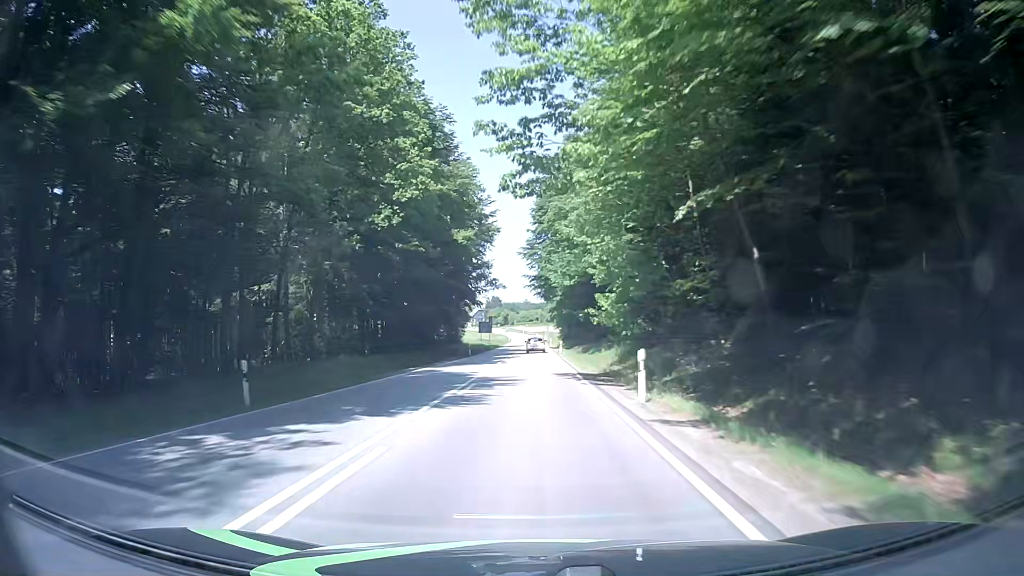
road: secondary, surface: asphalt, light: Day
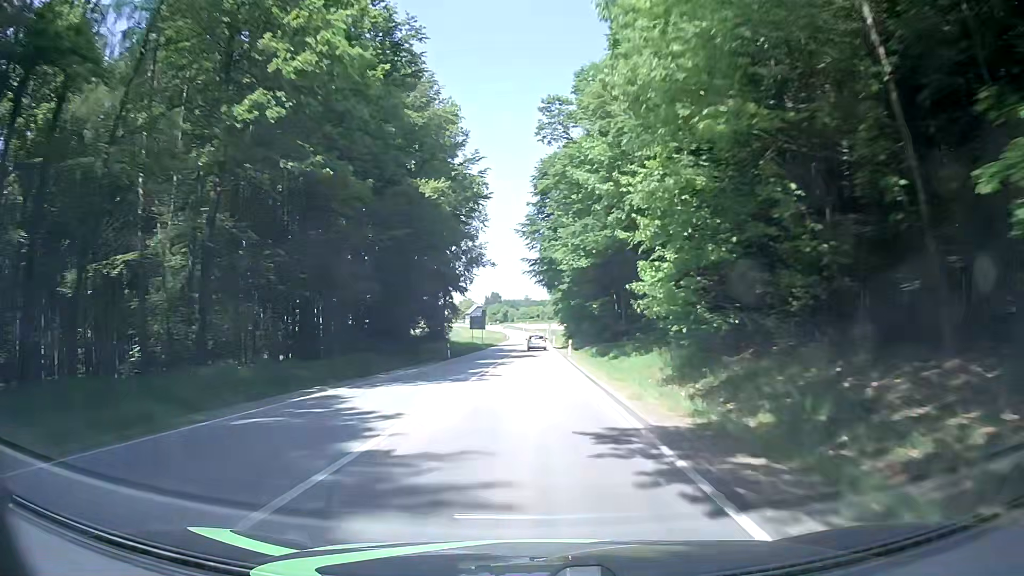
(+0.1, +16.0) m; 0°
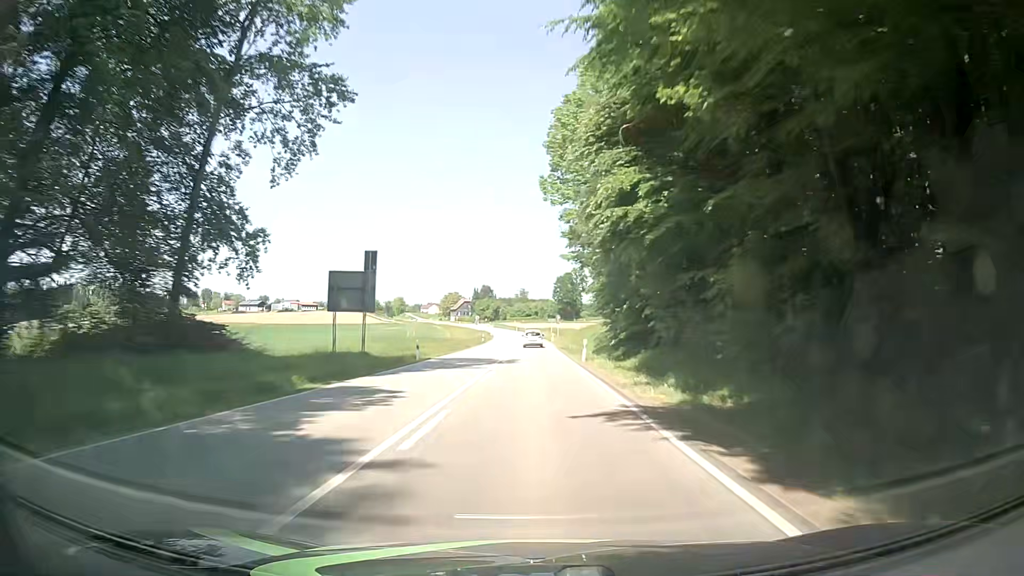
(+0.4, +64.1) m; +1°
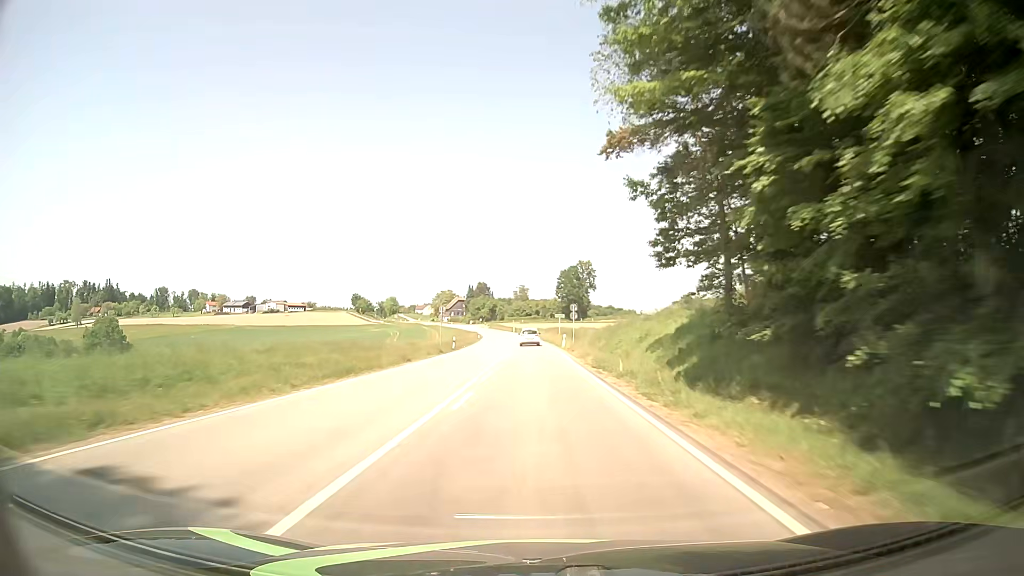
(-0.1, +31.9) m; 0°
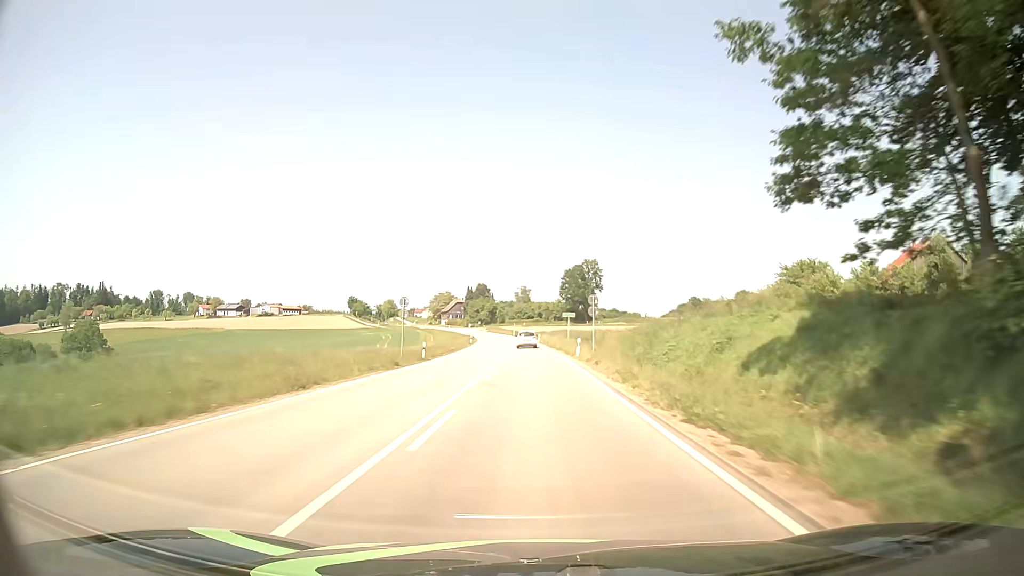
(-0.1, +15.9) m; 0°
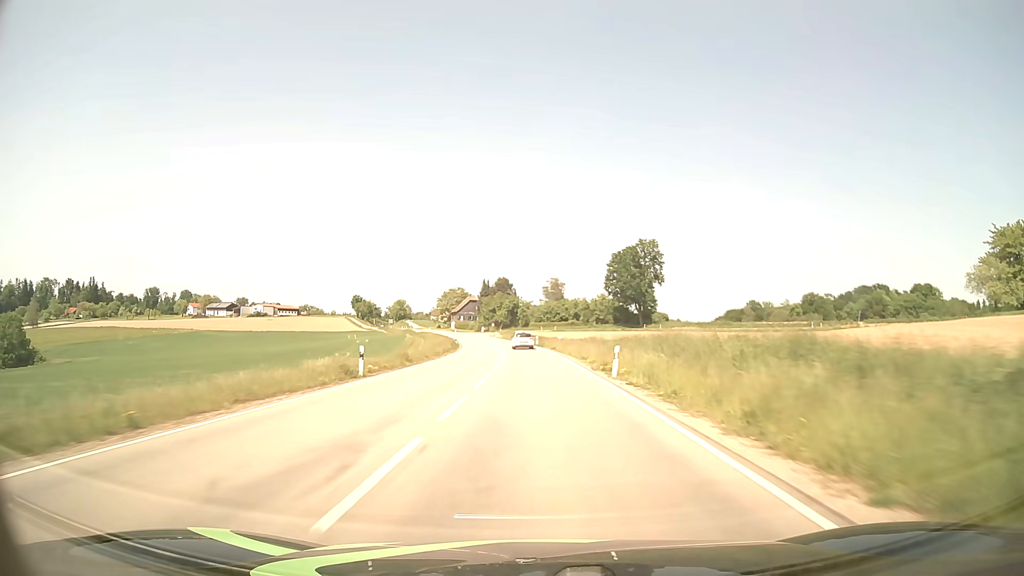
(-1.3, +63.3) m; -3°
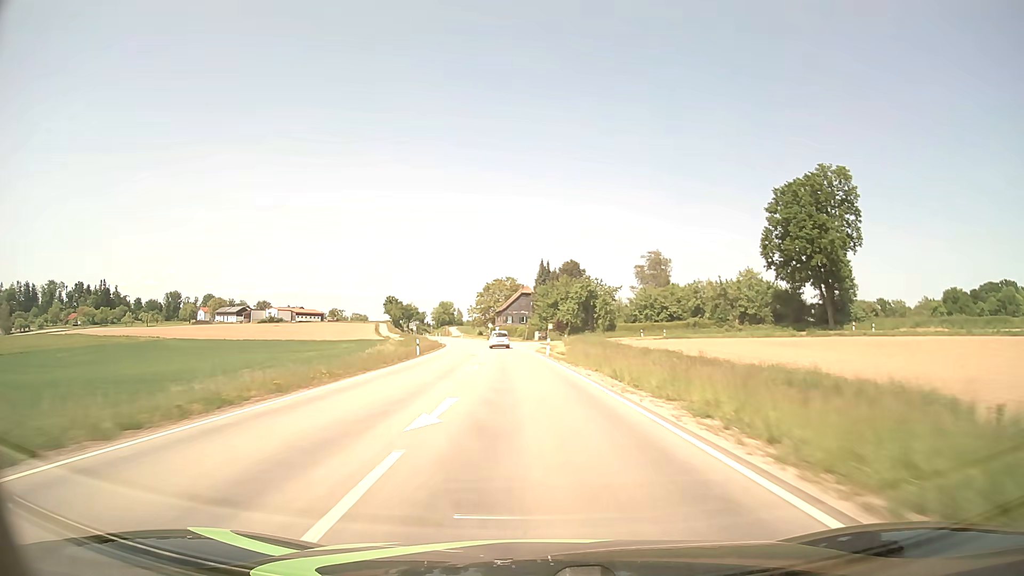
(-3.2, +78.8) m; -6°
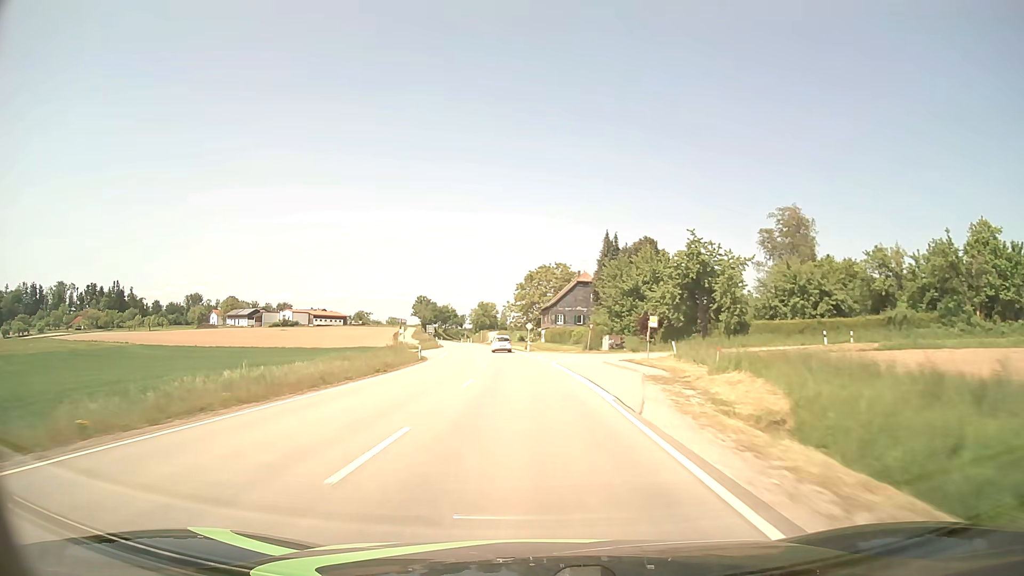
(-1.8, +47.3) m; -4°
(0, +10) (0, +20) (-1, +30) (-1, +40) (-2, +50) (-3, +60) (-4, +70) (-5, +80) (-6, +90) (-8, +100) m
